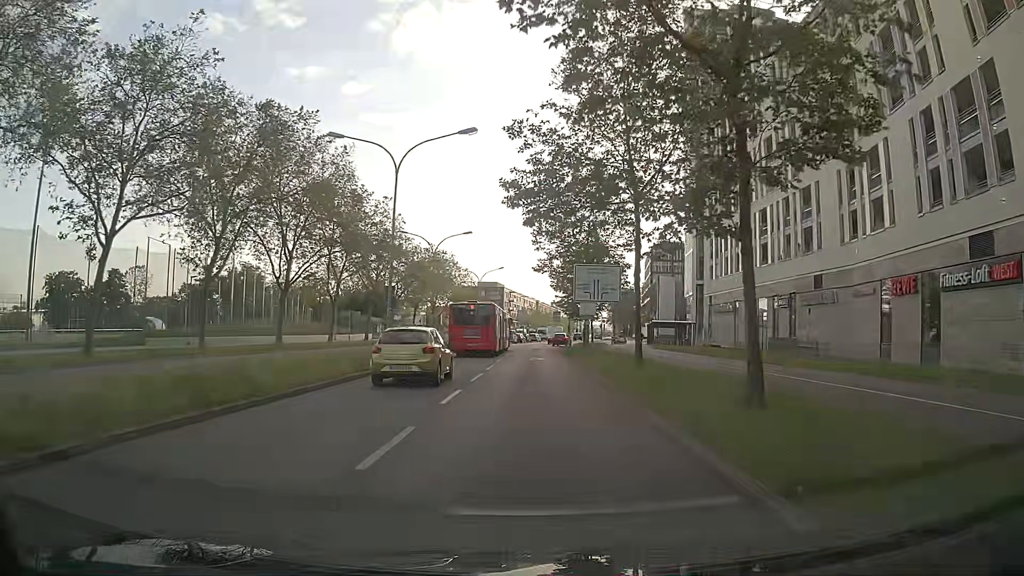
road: secondary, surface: asphalt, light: Day
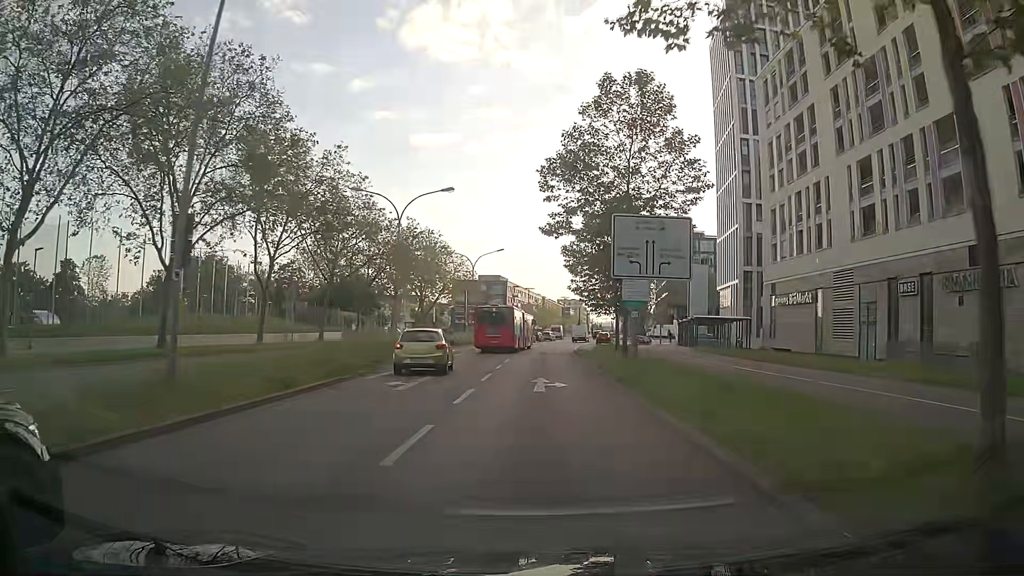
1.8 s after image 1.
(0.0, +17.7) m; 0°
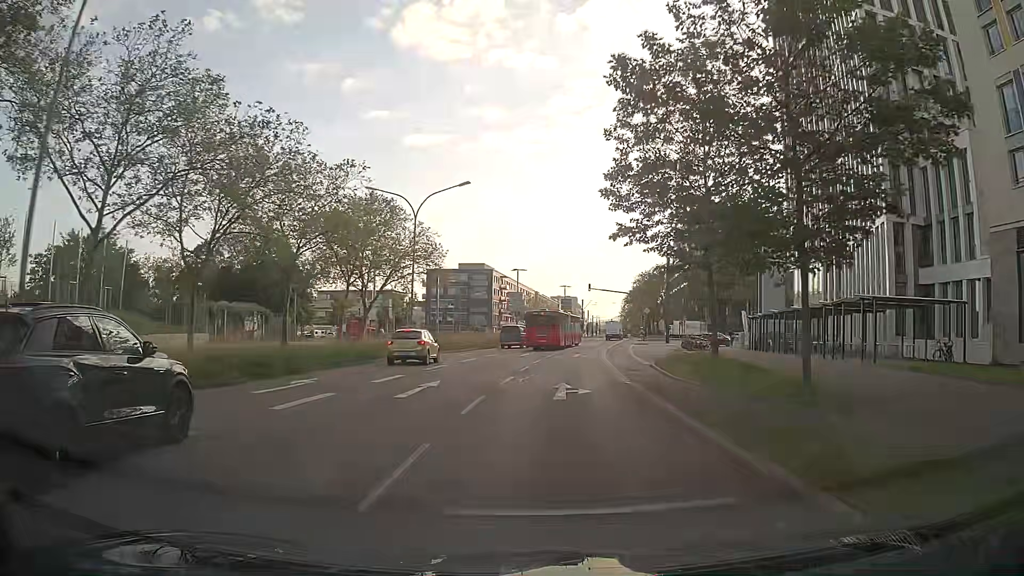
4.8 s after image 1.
(+0.2, +32.0) m; +1°
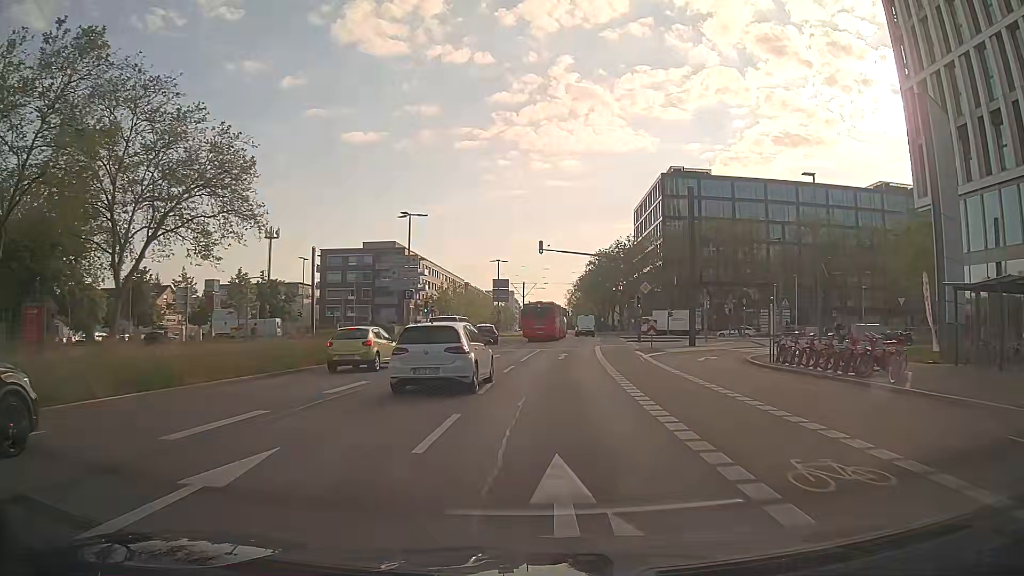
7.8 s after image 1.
(+1.9, +35.9) m; +6°
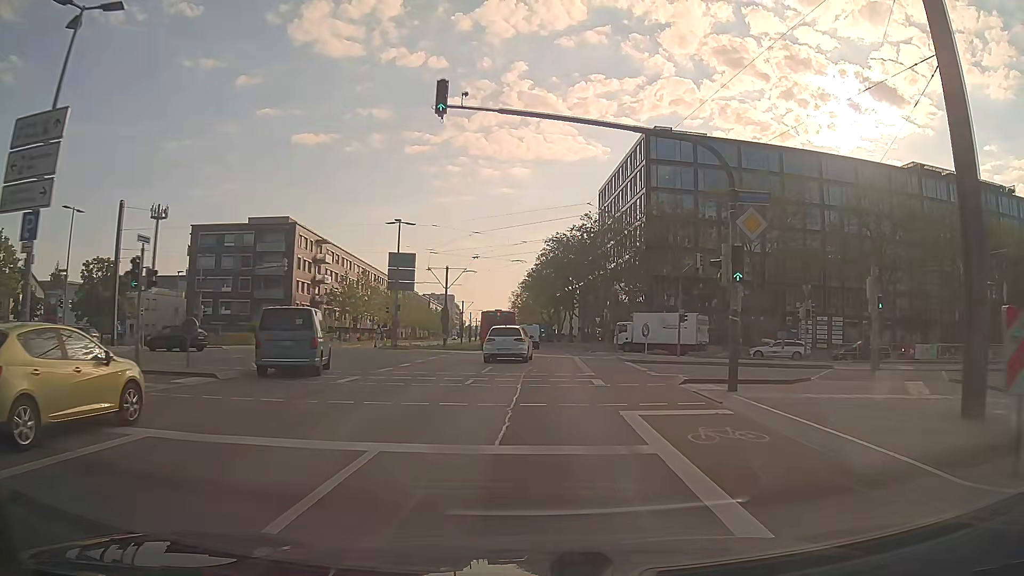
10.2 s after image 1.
(+1.3, +30.5) m; +4°
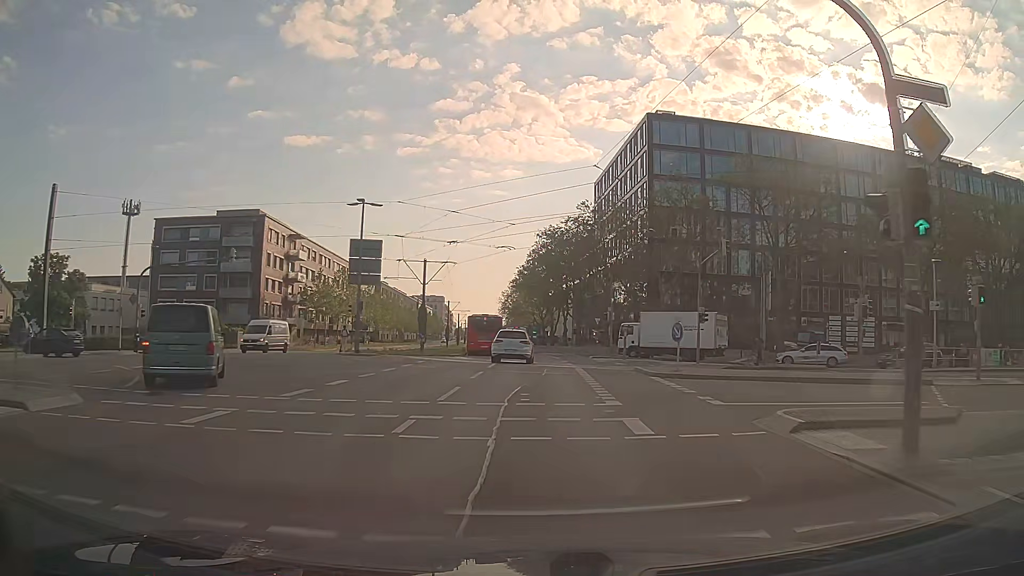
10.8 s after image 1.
(+0.2, +7.7) m; +1°
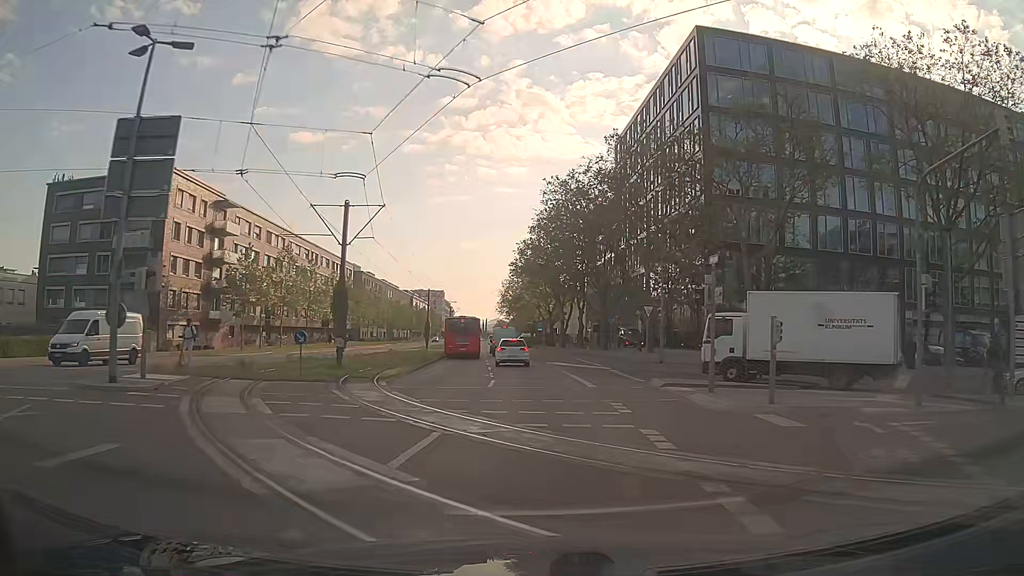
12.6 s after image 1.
(+0.1, +23.0) m; 0°
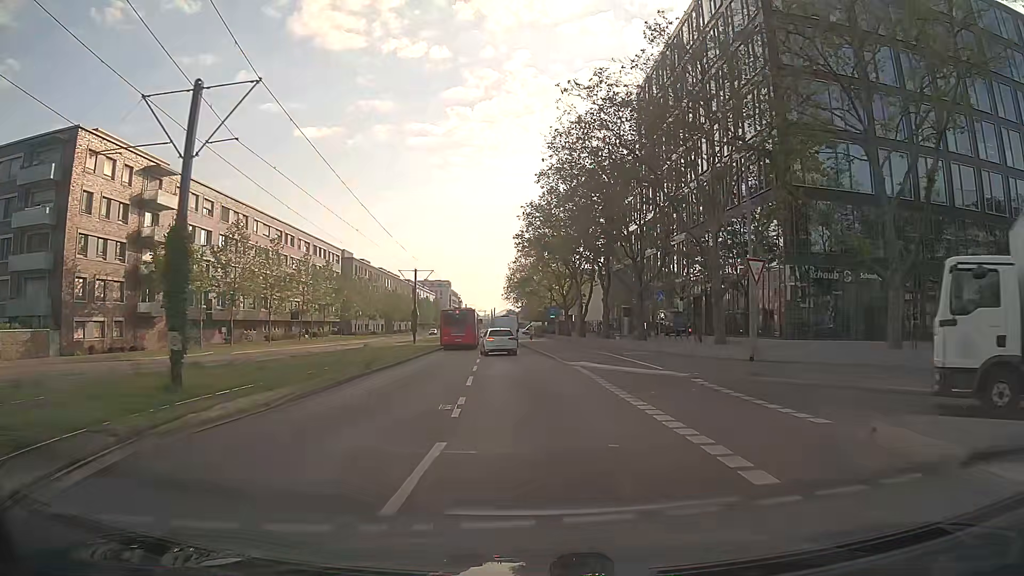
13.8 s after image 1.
(-0.1, +14.7) m; -1°
(0, +10) (0, +20) (-1, +30) (-2, +40) (-3, +50) (-4, +60) (-5, +70) (-6, +80) (-7, +90) (-7, +100) m
